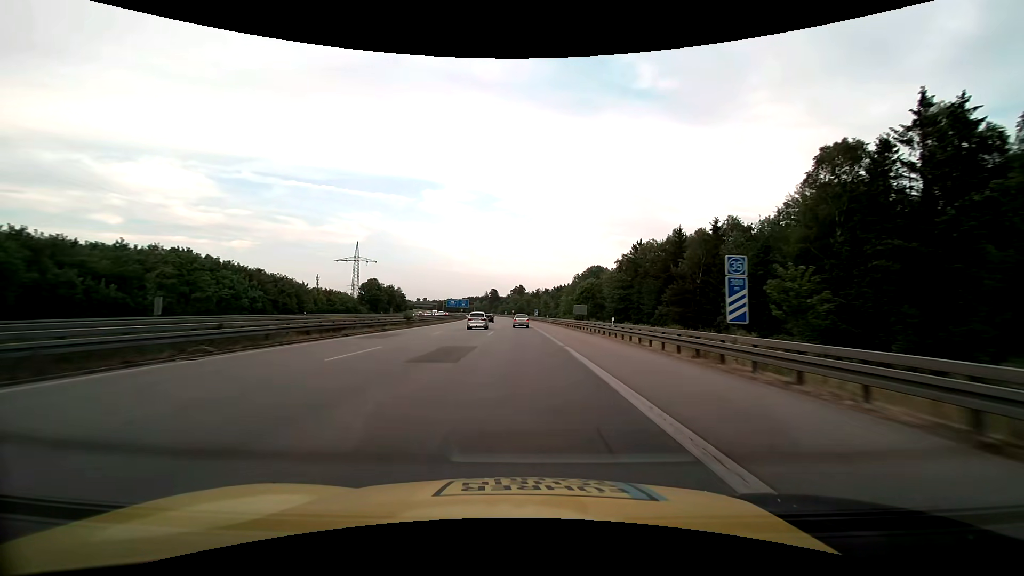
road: motorway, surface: asphalt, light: Day
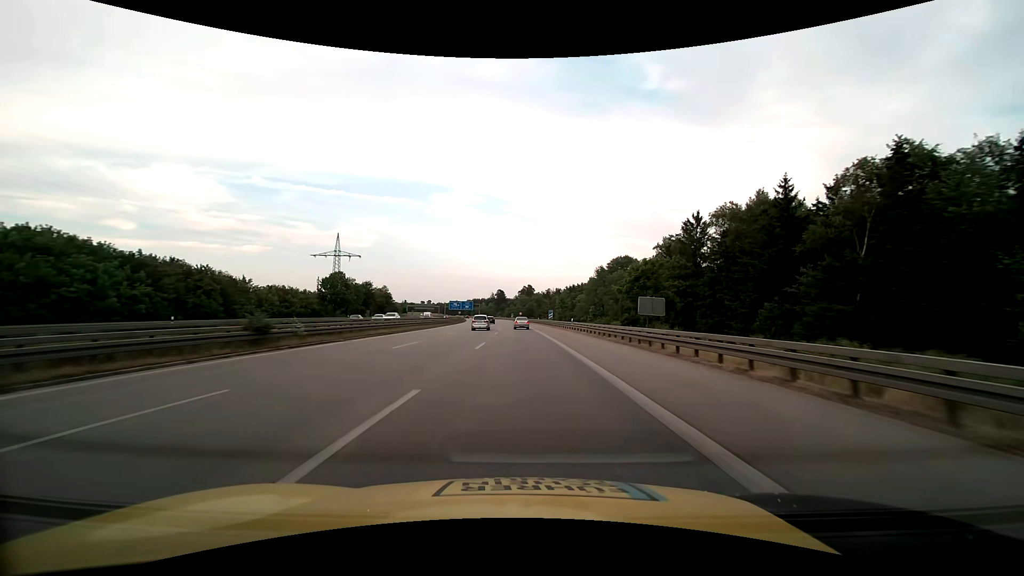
(-0.3, +29.4) m; -1°
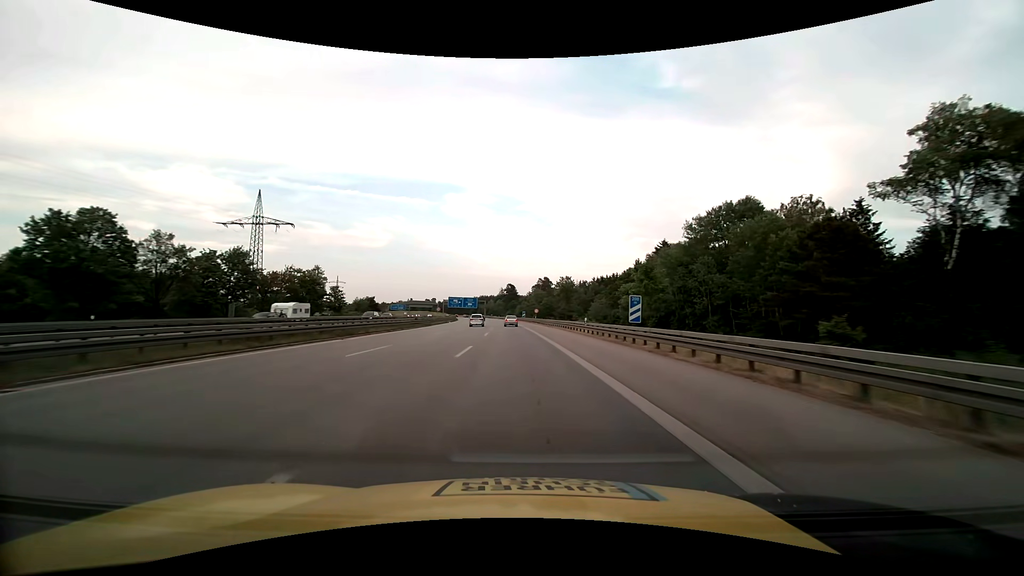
(-0.7, +58.7) m; -1°
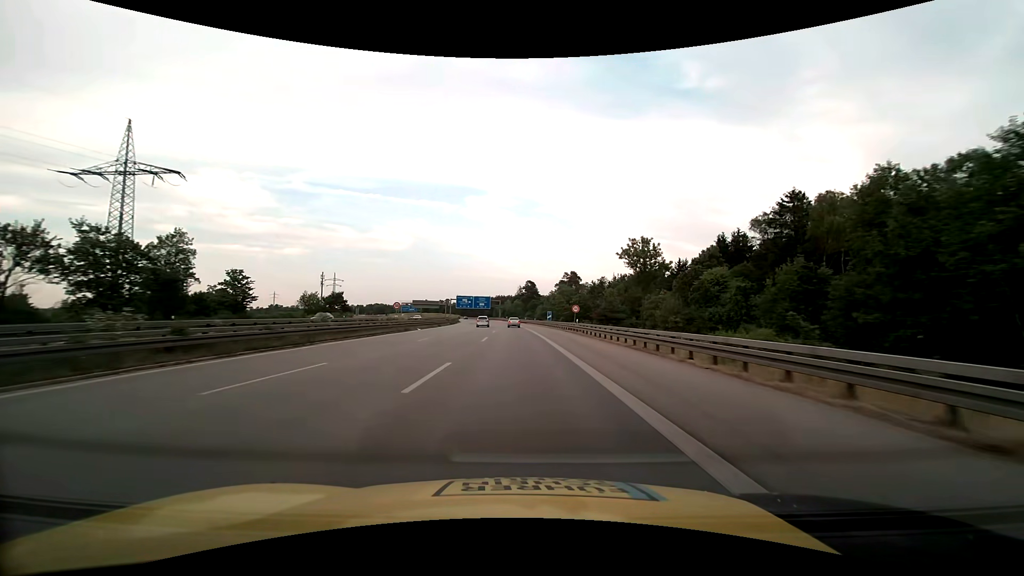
(-0.8, +43.6) m; -2°
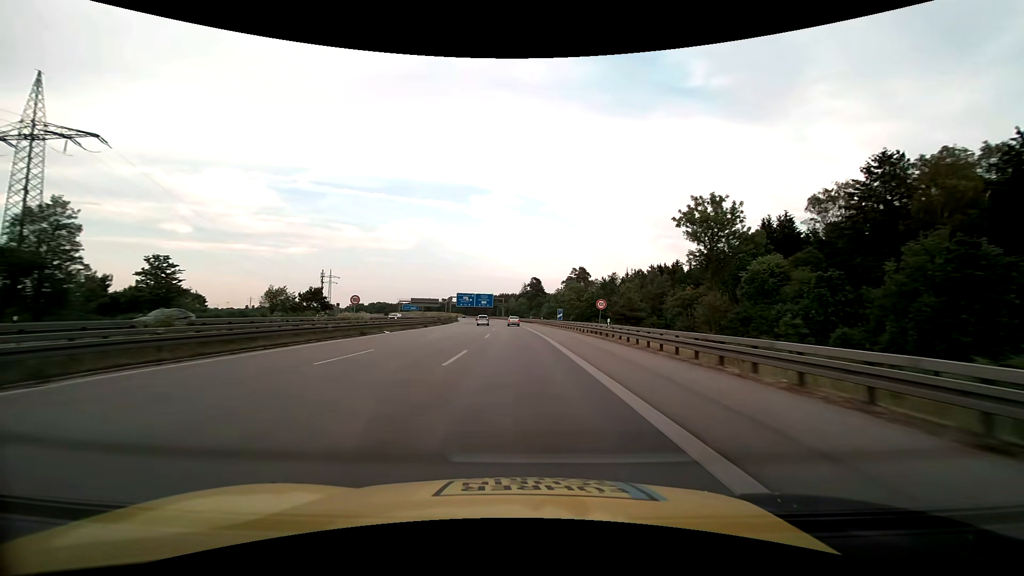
(-0.1, +14.5) m; -1°
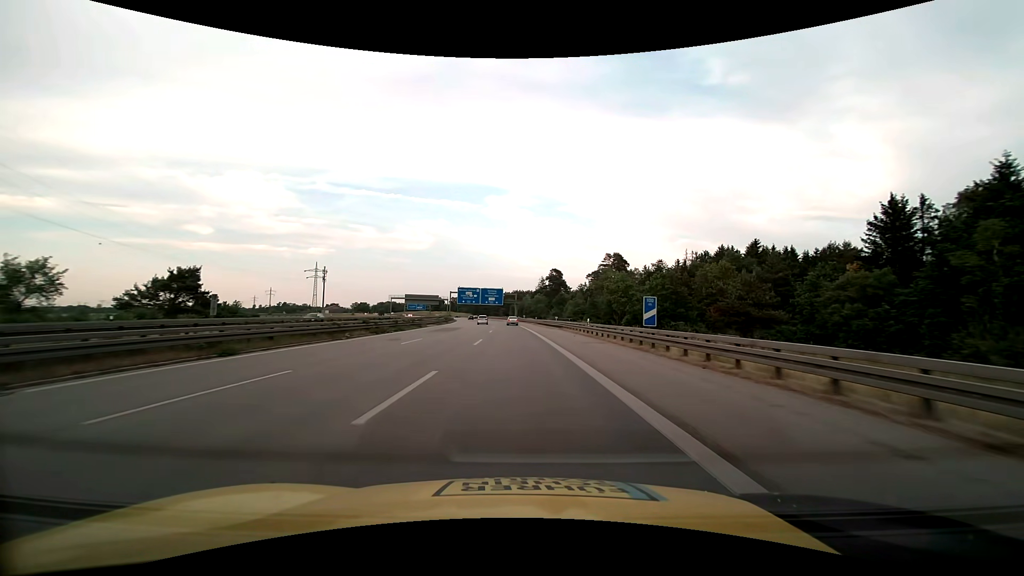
(-0.6, +43.1) m; -2°
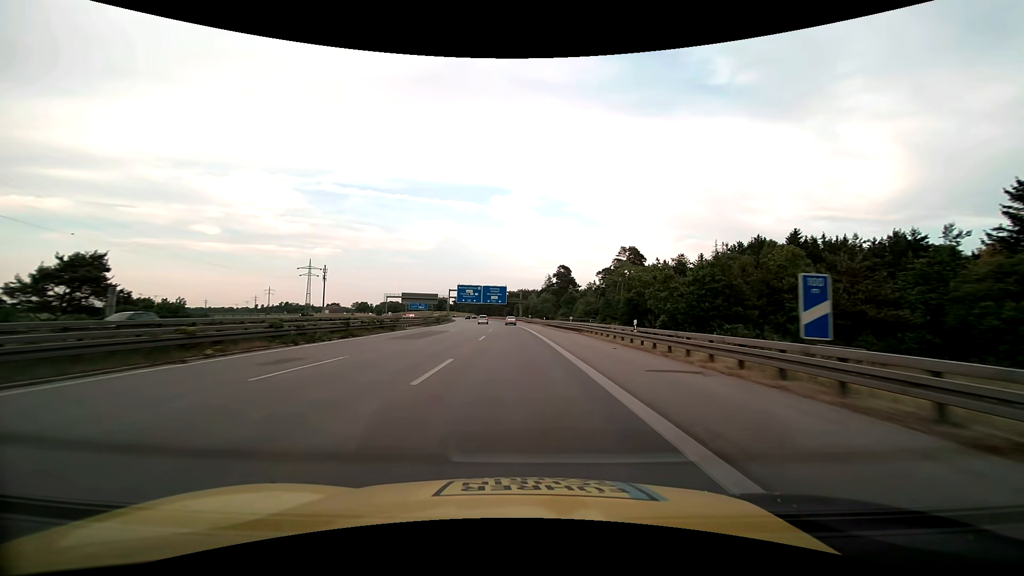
(-0.1, +14.3) m; -1°
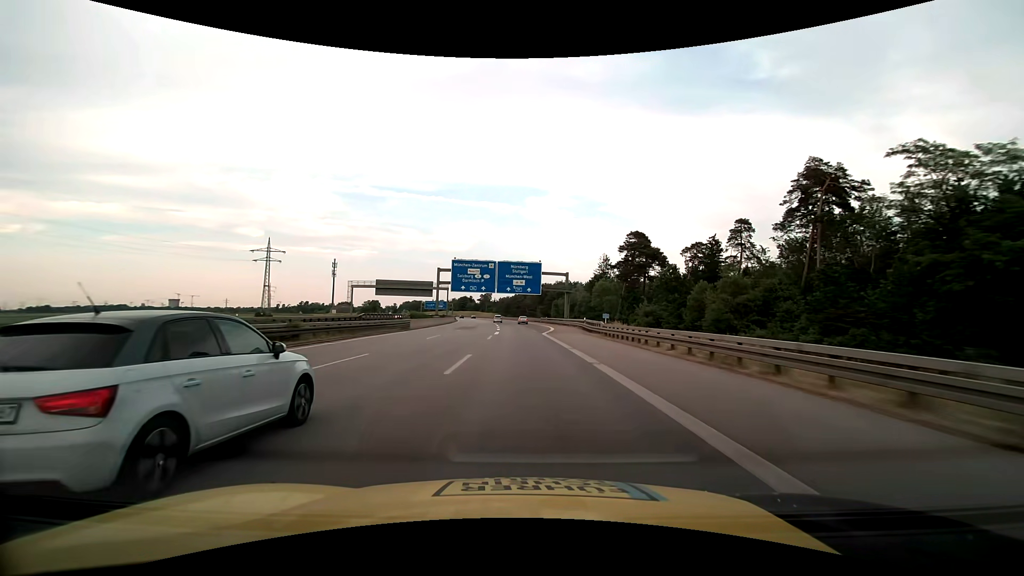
(-2.4, +71.0) m; -4°
(0, +10) (0, +20) (0, +30) (-1, +40) (-1, +50) (-1, +60) (-2, +70) (-2, +80) (-3, +90) (-4, +100) m
